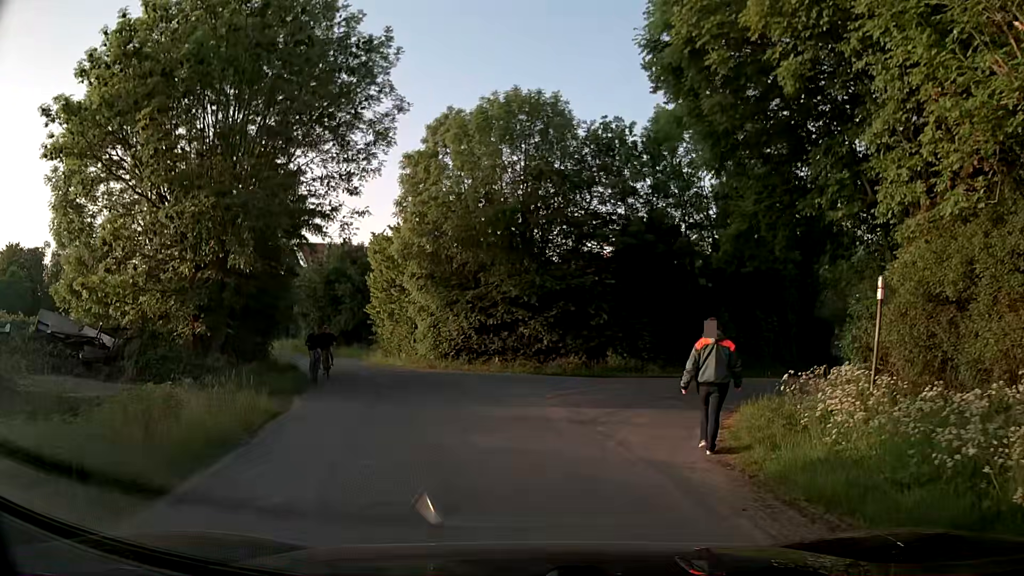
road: unclassified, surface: asphalt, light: Day
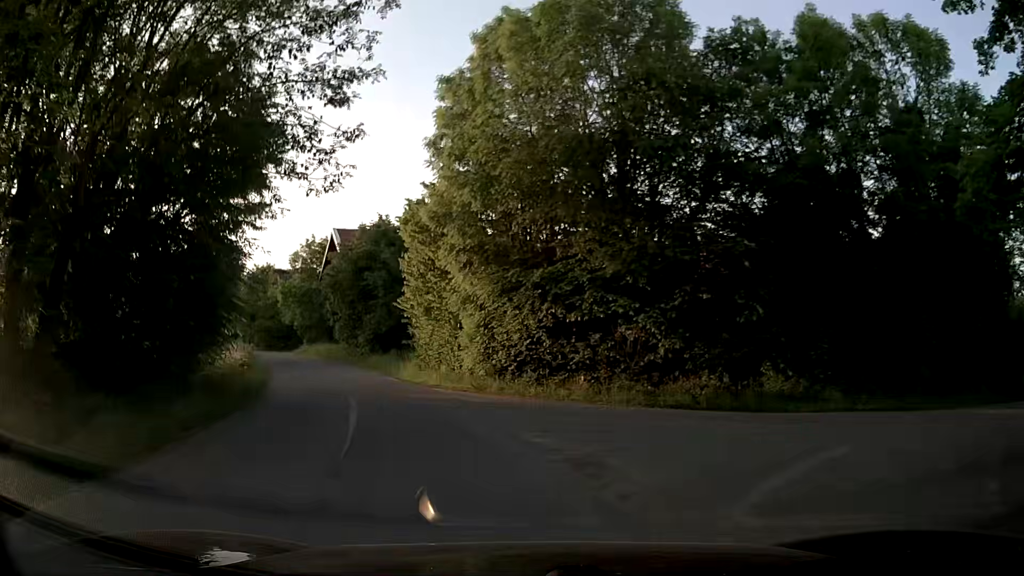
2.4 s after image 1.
(-0.2, +10.9) m; -7°
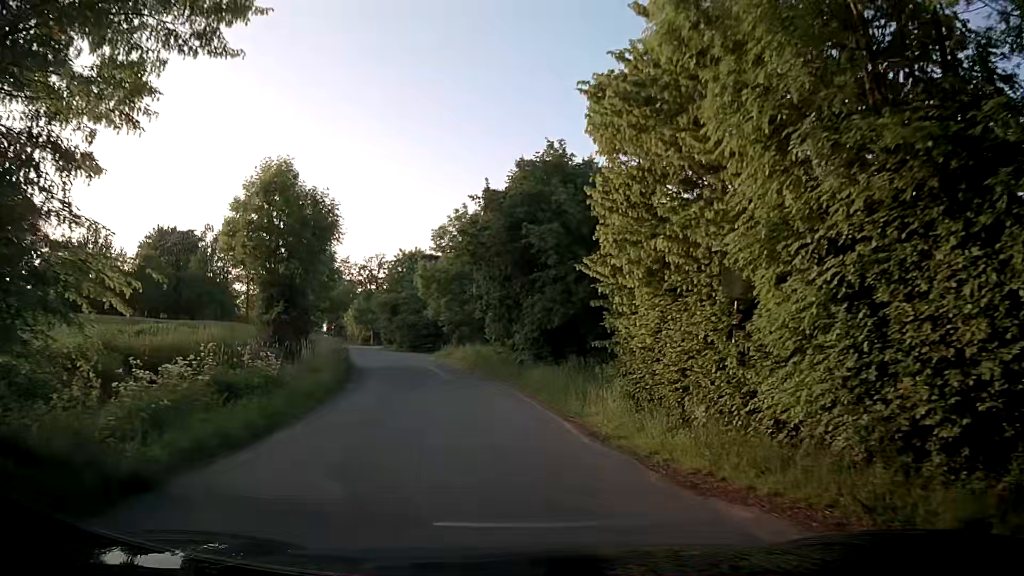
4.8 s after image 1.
(-2.2, +13.7) m; -15°
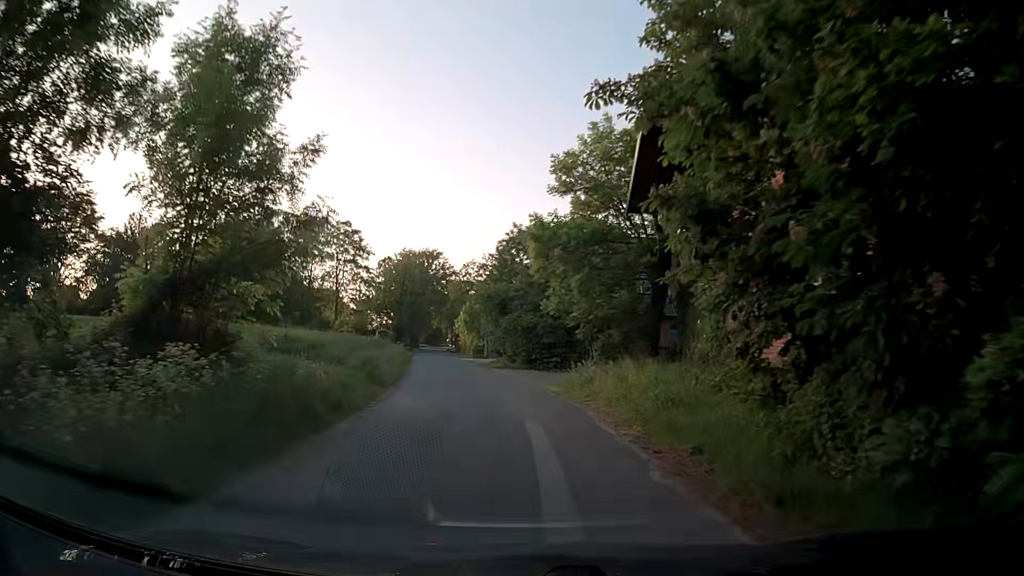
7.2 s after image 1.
(-1.7, +19.9) m; -11°
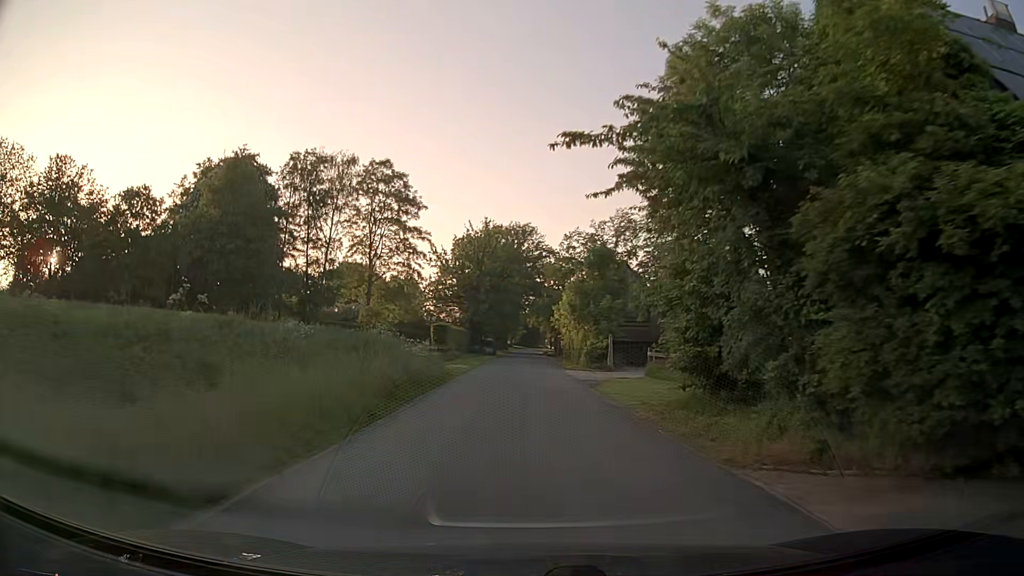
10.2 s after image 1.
(-2.7, +32.7) m; -7°
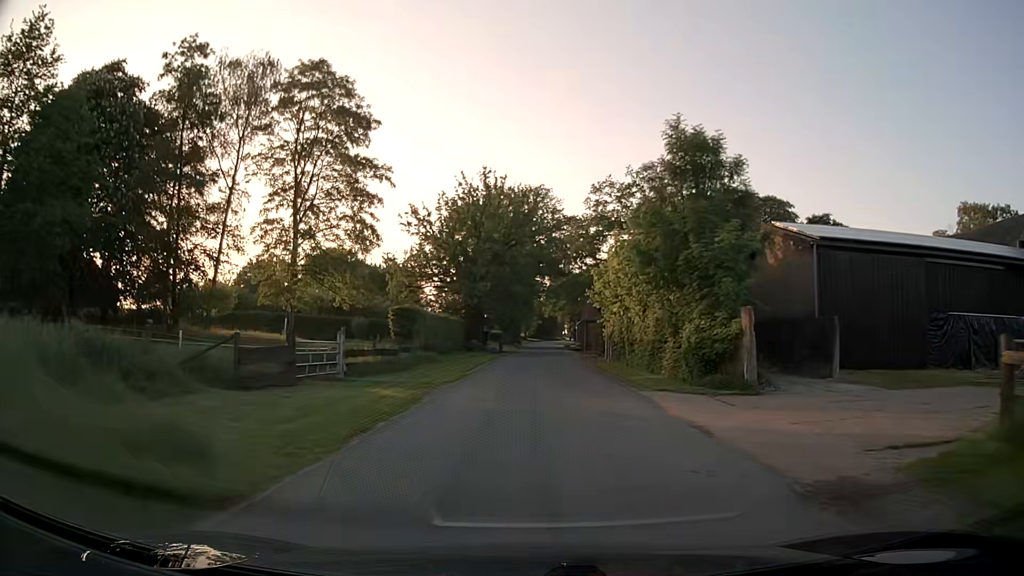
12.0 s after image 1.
(-0.4, +22.9) m; -1°
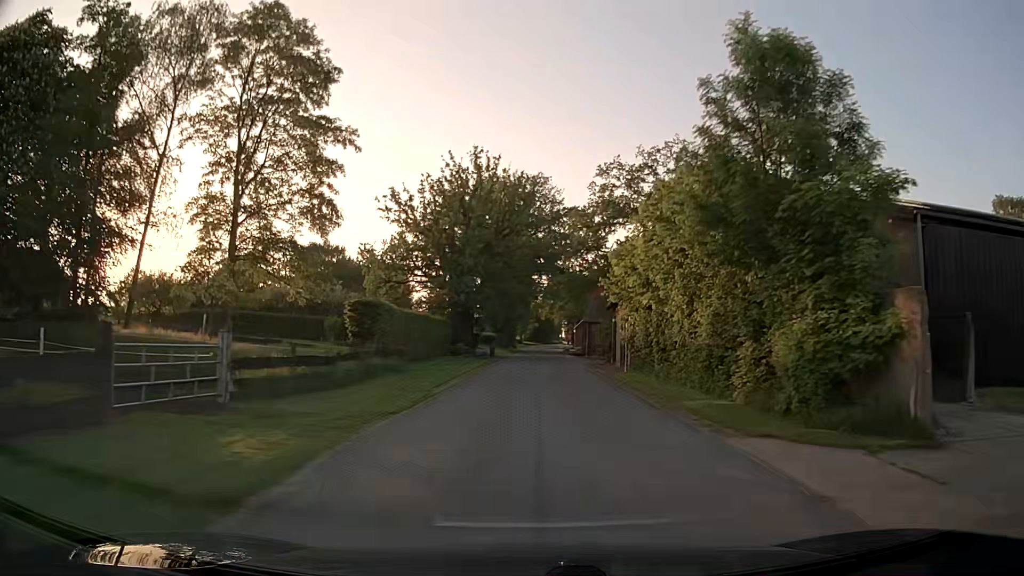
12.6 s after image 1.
(0.0, +8.0) m; 0°
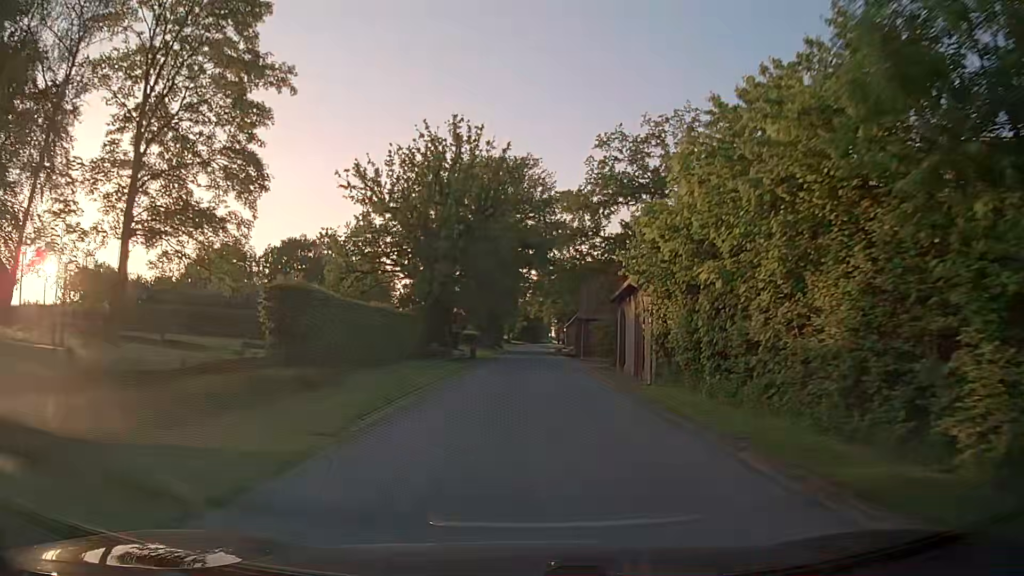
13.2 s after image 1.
(+0.1, +8.1) m; +1°
(0, +10) (0, +20) (0, +30) (0, +40) (+1, +50) (+1, +60) (+1, +70) (+1, +80) (+1, +90) (+1, +100) m
